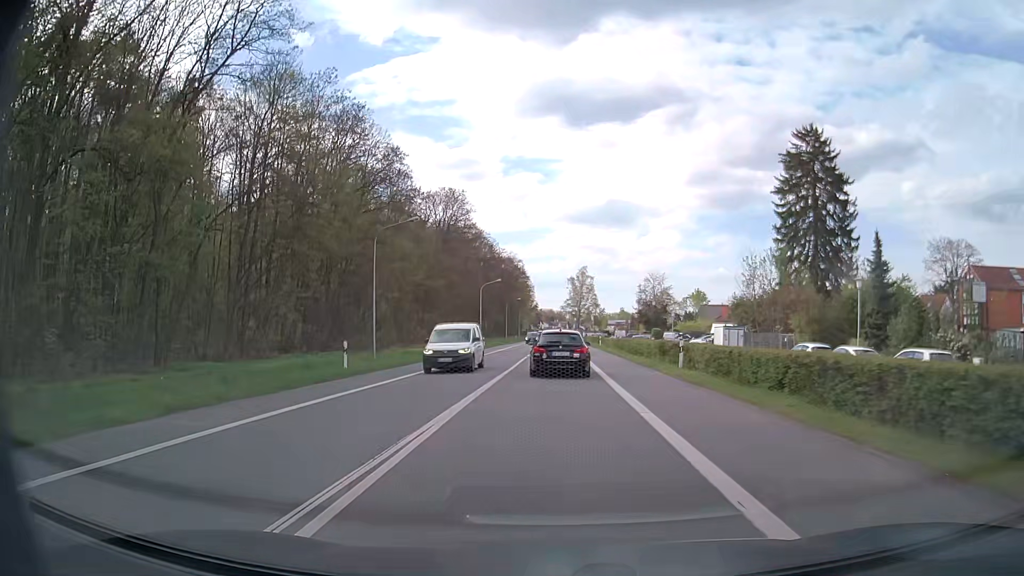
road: primary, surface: asphalt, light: Day
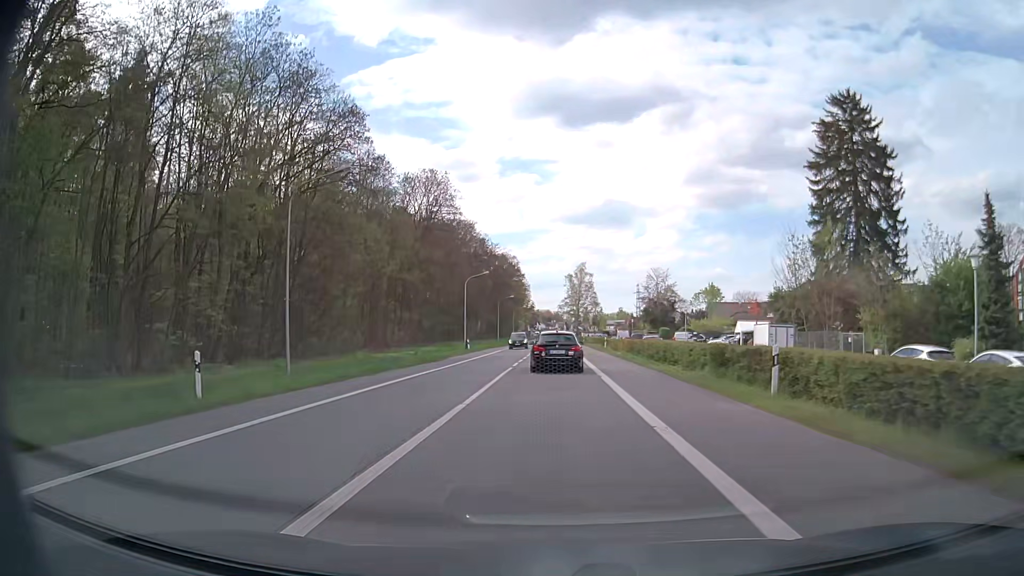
(+0.1, +11.5) m; +1°
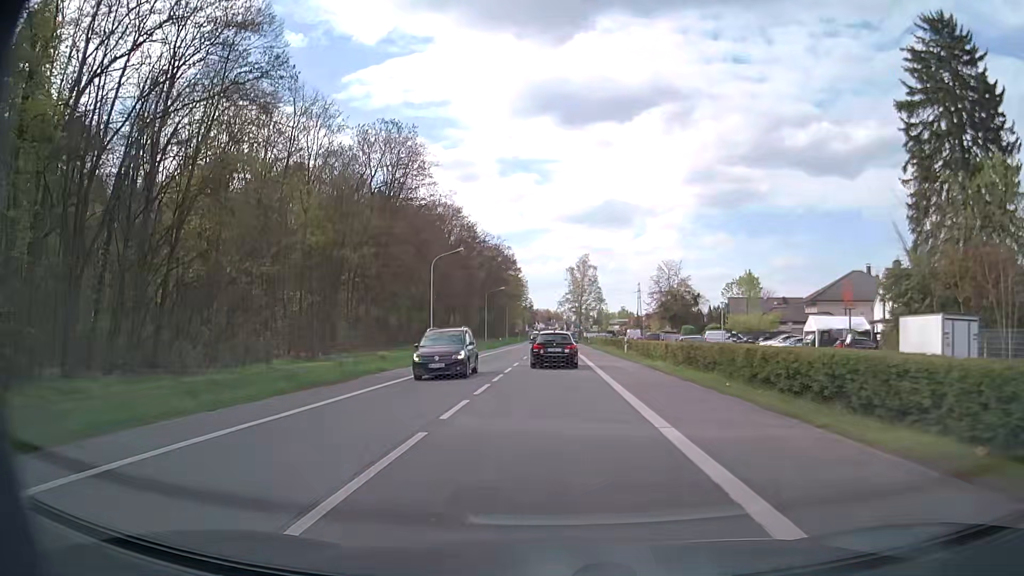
(-0.1, +18.7) m; 0°
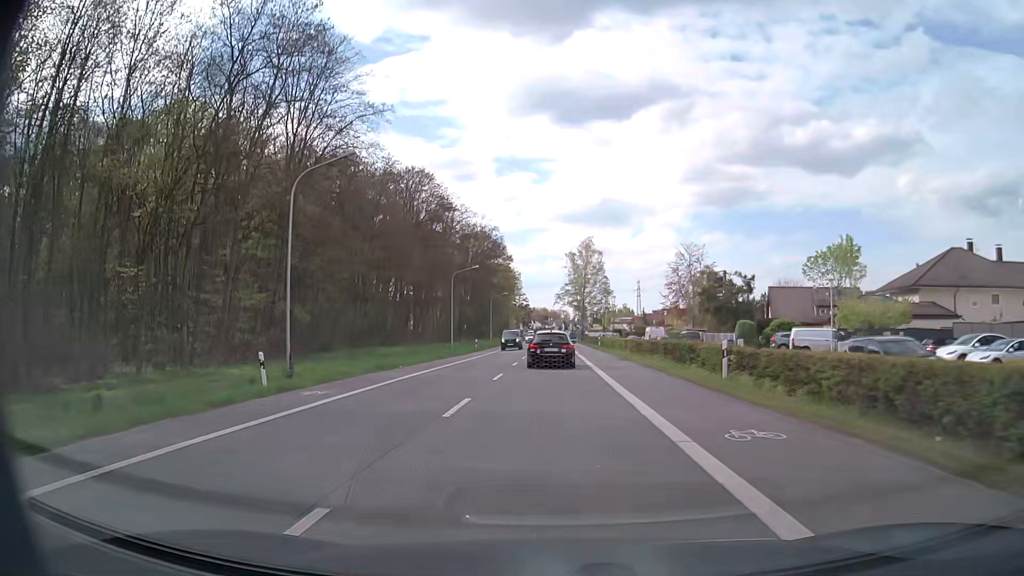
(-0.1, +27.3) m; 0°
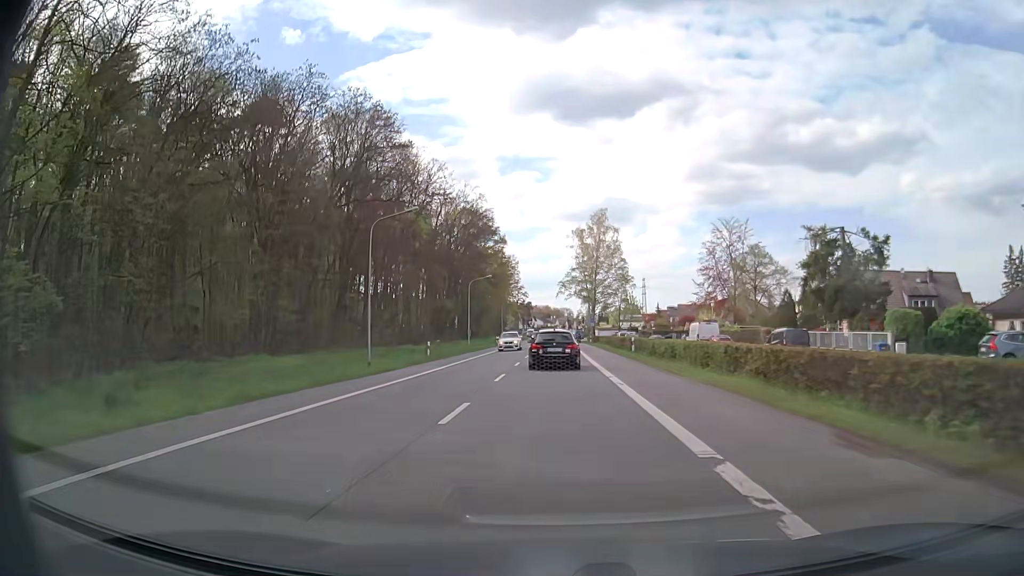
(-0.1, +27.9) m; -1°
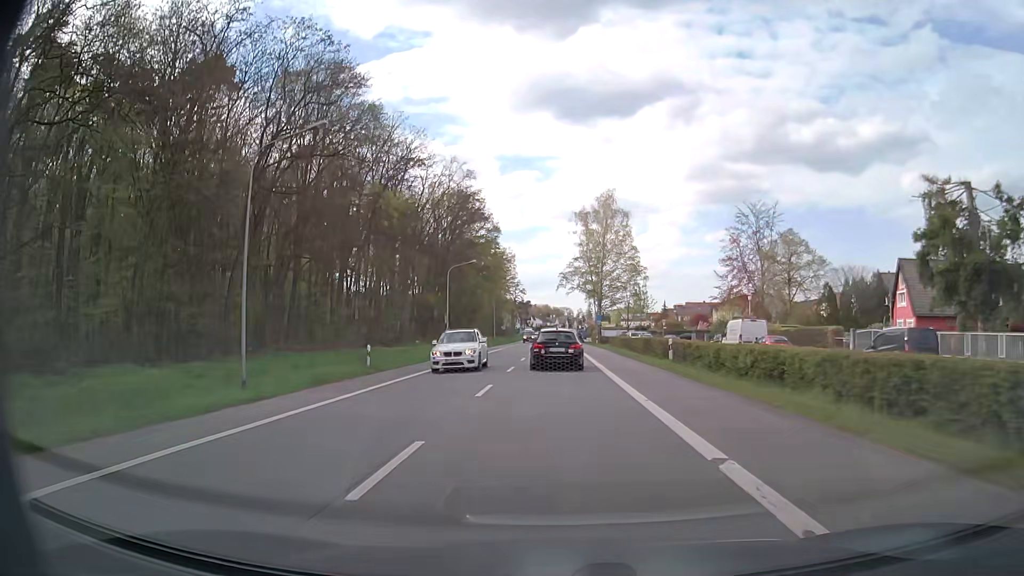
(0.0, +13.8) m; 0°
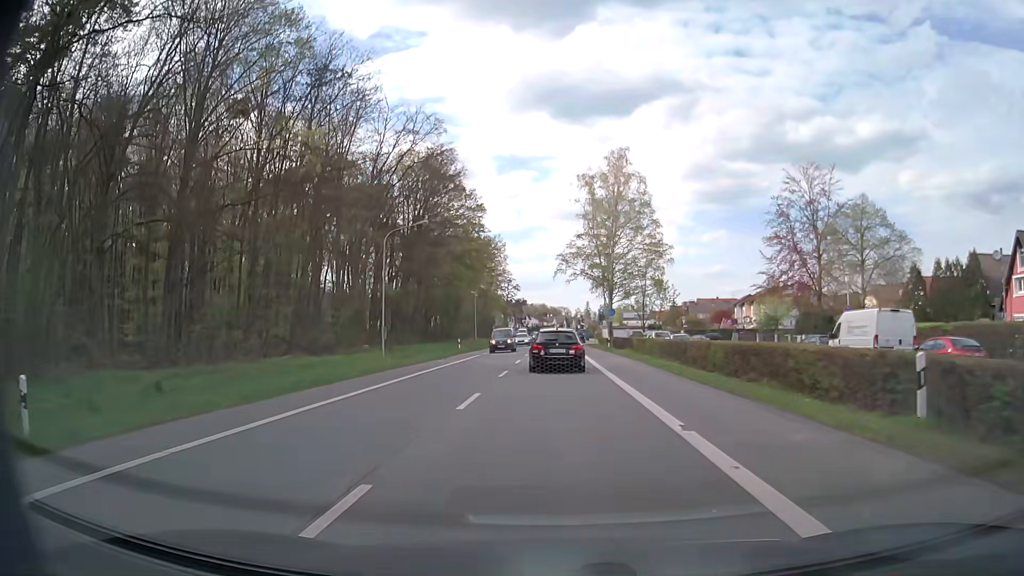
(+0.1, +20.4) m; 0°
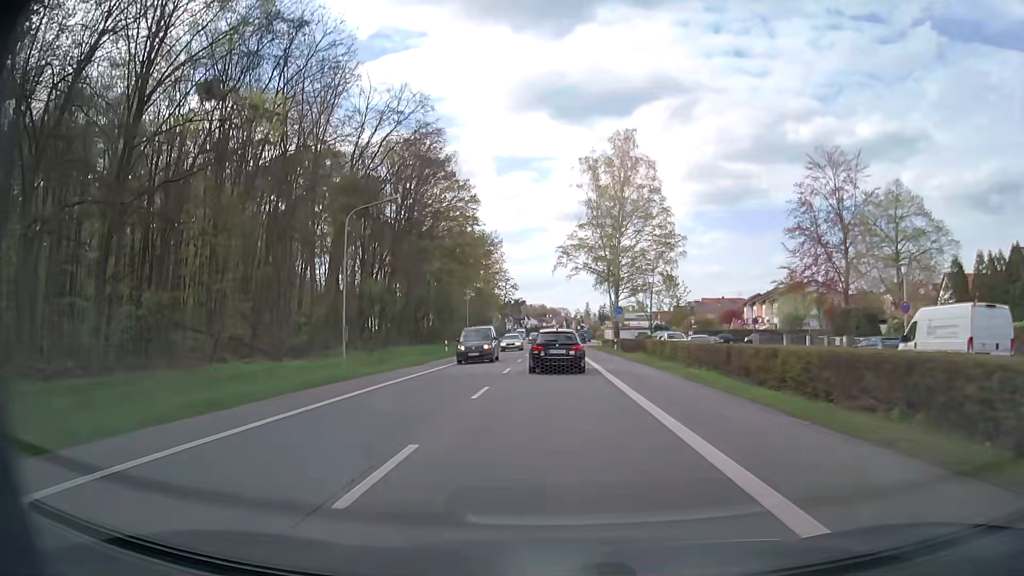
(0.0, +6.7) m; 0°
(0, +10) (0, +20) (0, +30) (0, +40) (0, +50) (0, +60) (0, +70) (0, +80) (0, +90) (0, +100) m
